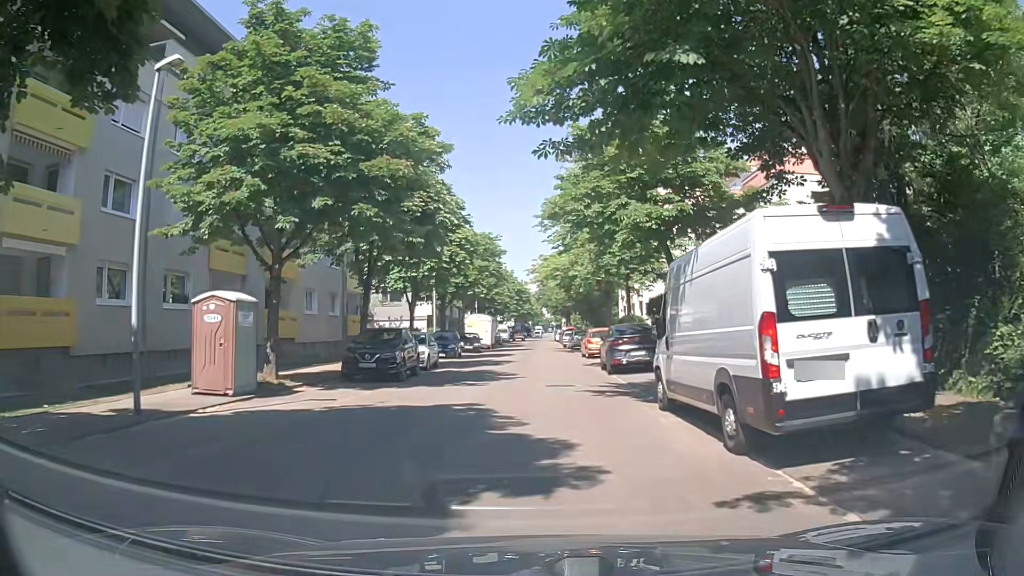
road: residential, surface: asphalt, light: Day
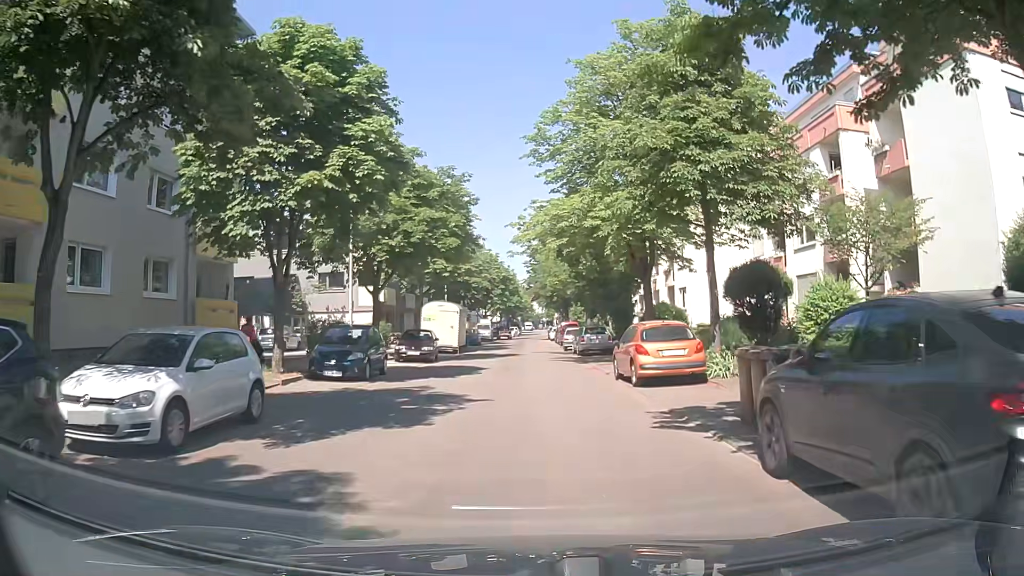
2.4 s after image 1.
(+0.1, +18.1) m; 0°
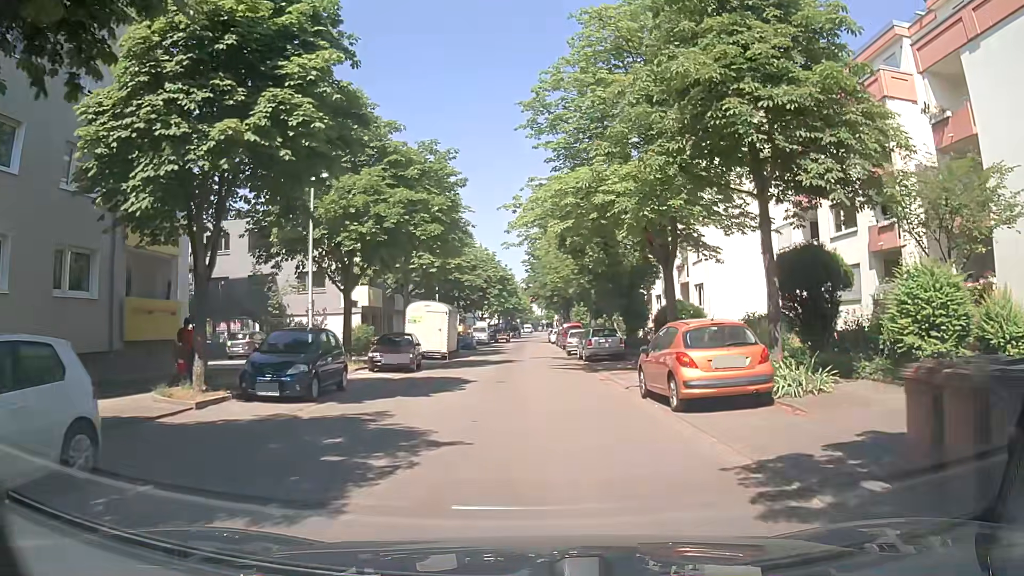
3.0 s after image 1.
(0.0, +4.6) m; 0°
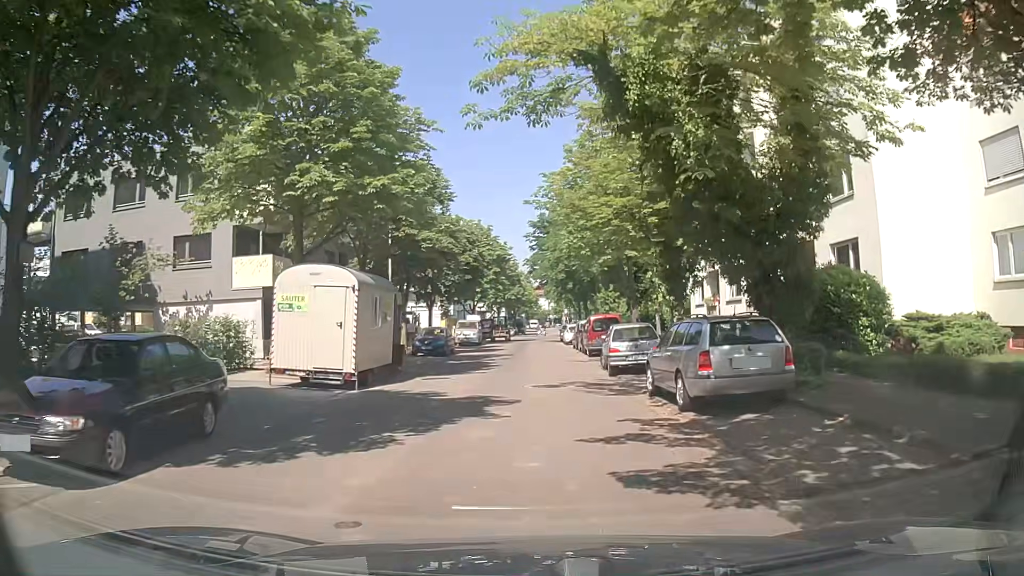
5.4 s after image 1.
(-0.2, +18.1) m; -1°
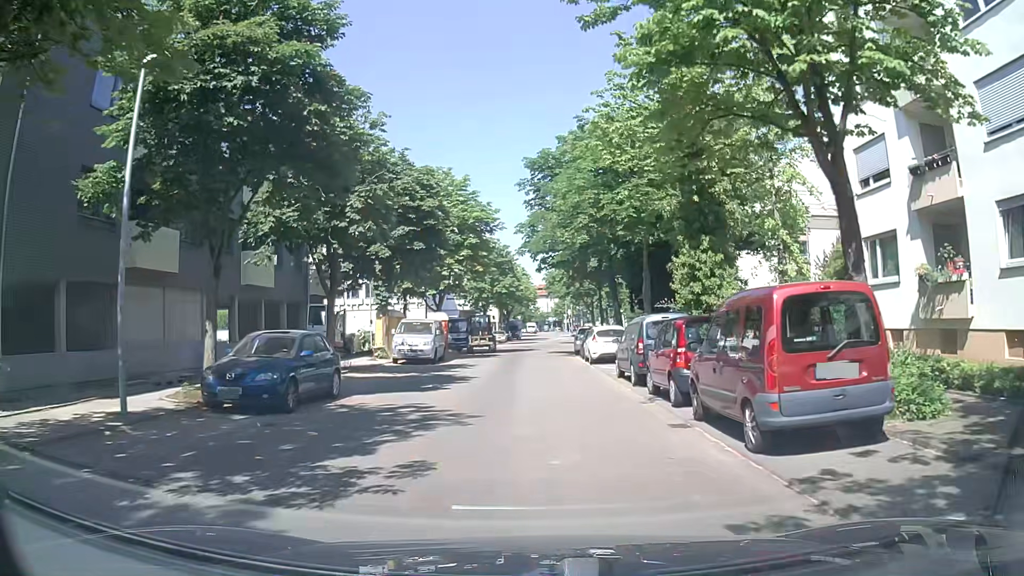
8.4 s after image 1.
(+0.2, +21.9) m; -1°
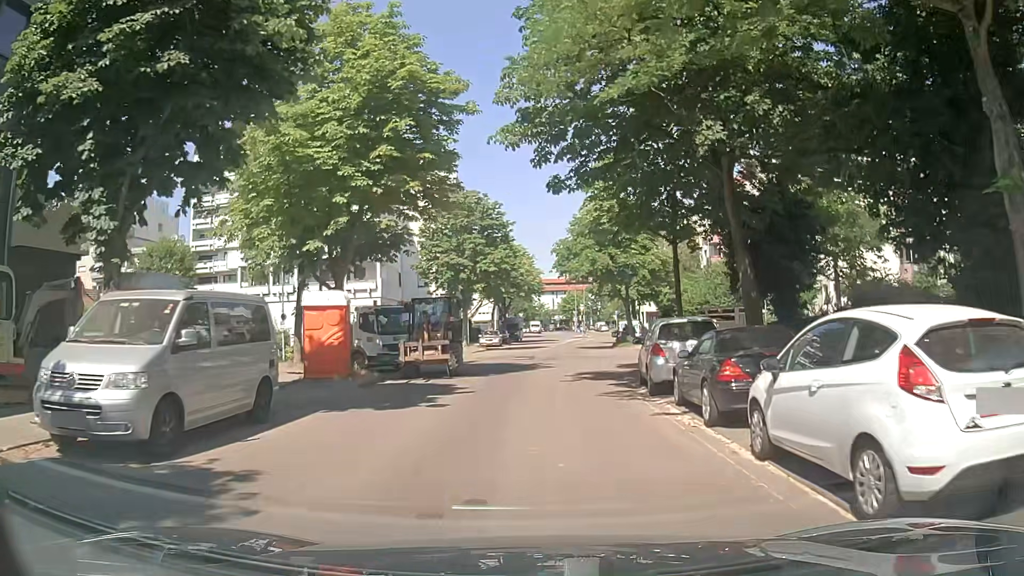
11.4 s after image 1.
(+0.6, +22.1) m; +1°
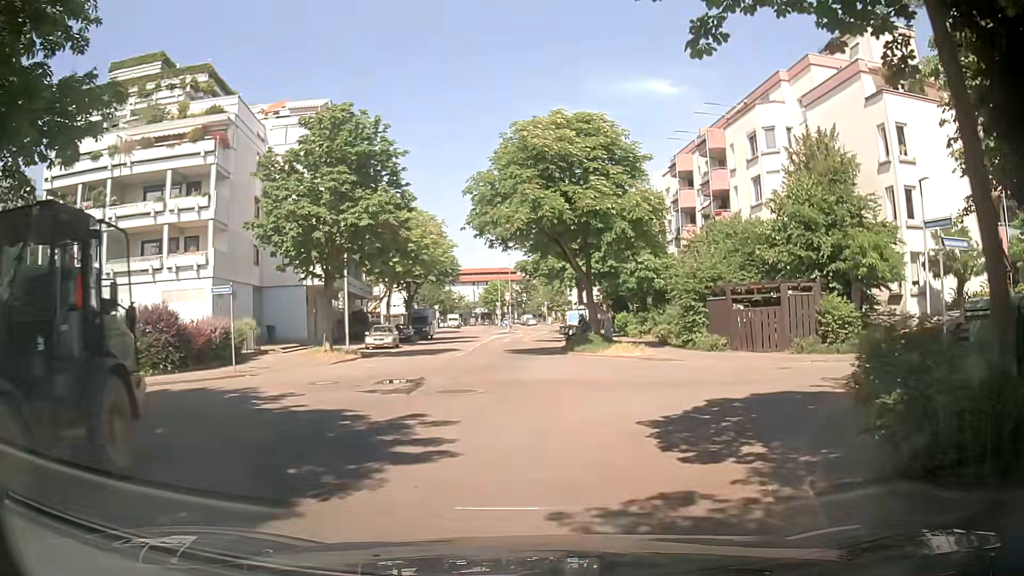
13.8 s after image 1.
(+0.5, +16.6) m; +7°
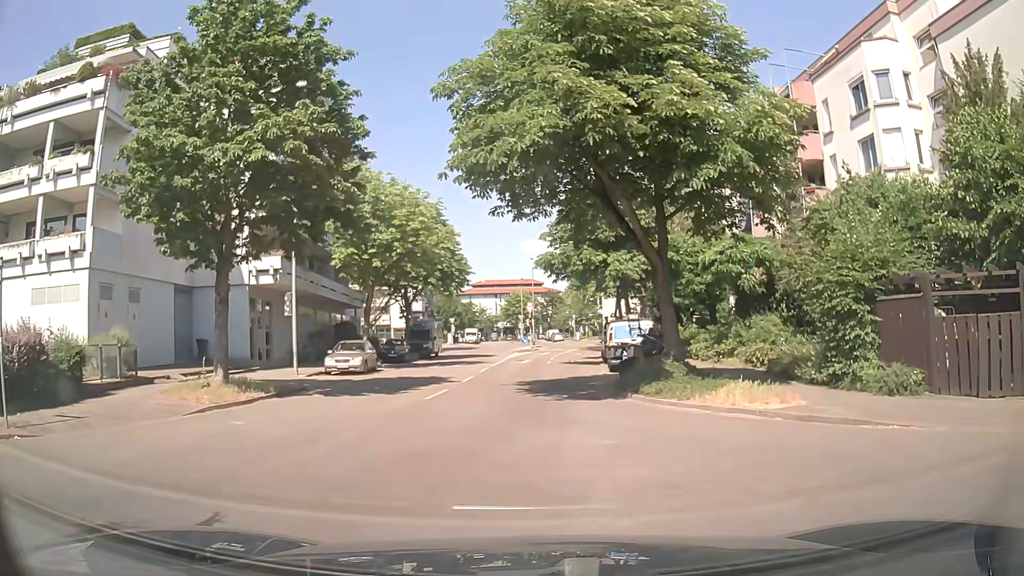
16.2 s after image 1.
(-0.1, +11.5) m; -3°
